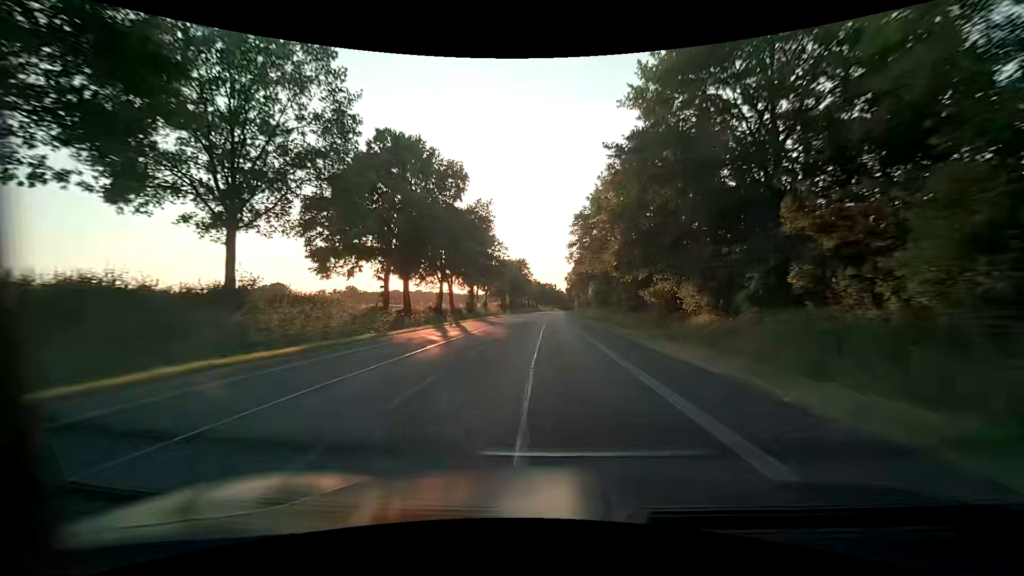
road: primary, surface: asphalt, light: Day
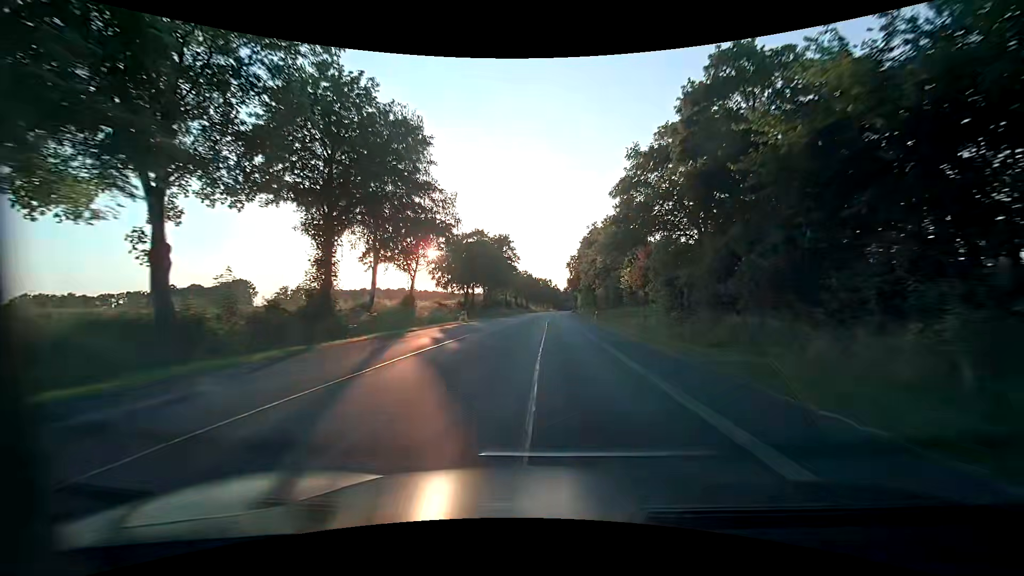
(+0.1, +46.7) m; 0°
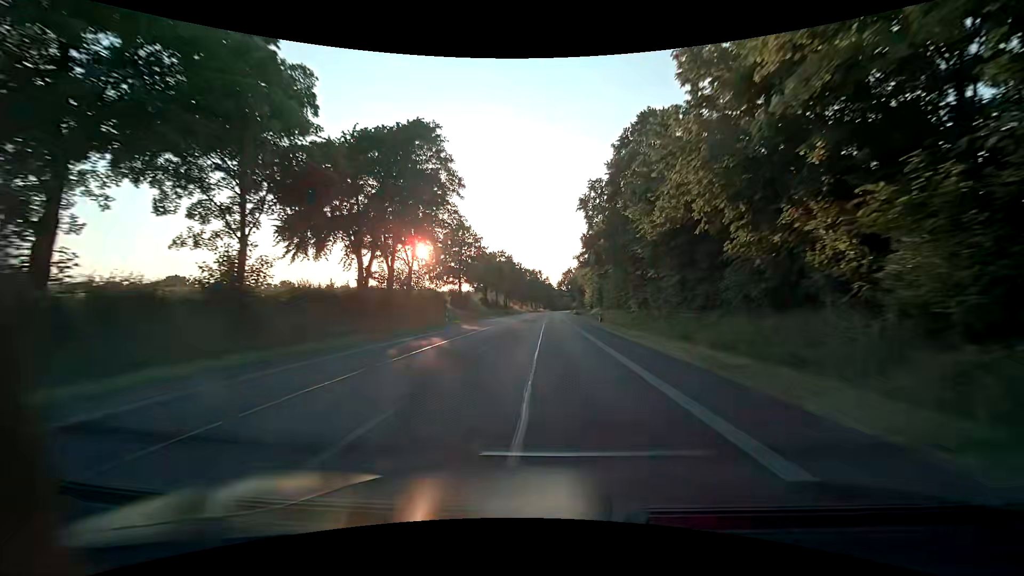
(+0.6, +58.4) m; +1°
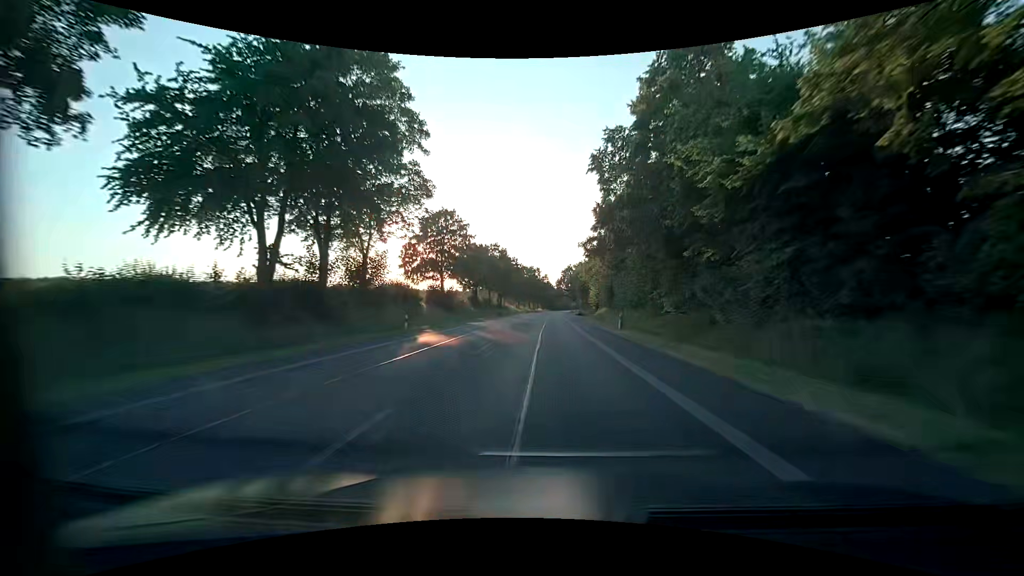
(+0.1, +11.7) m; 0°
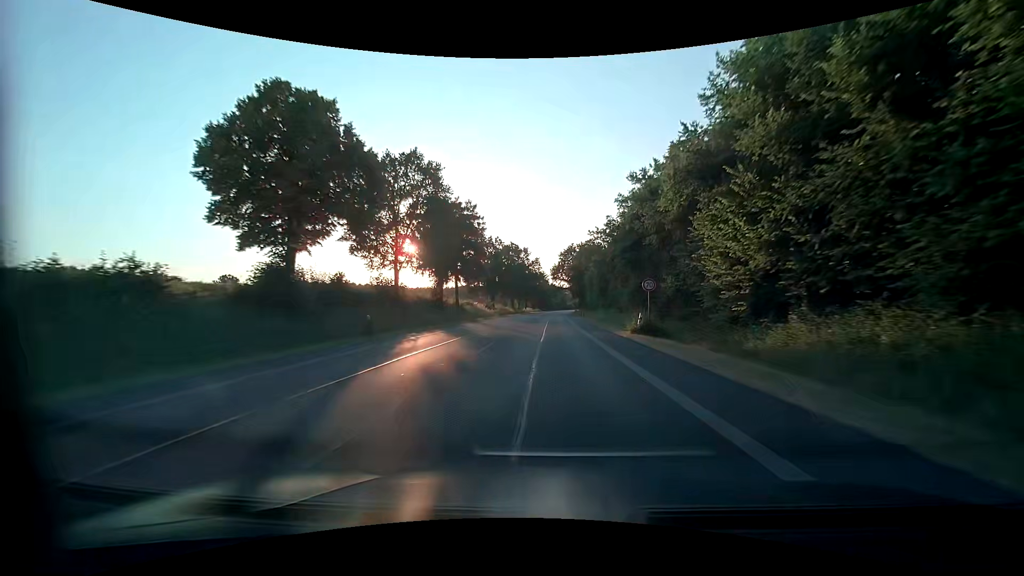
(+0.7, +58.4) m; +1°
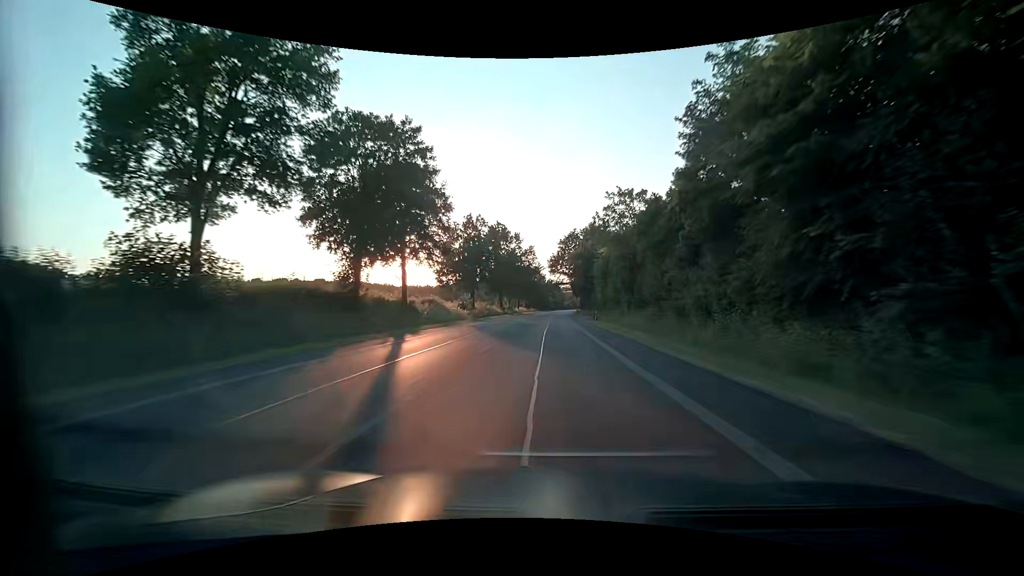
(0.0, +23.4) m; 0°
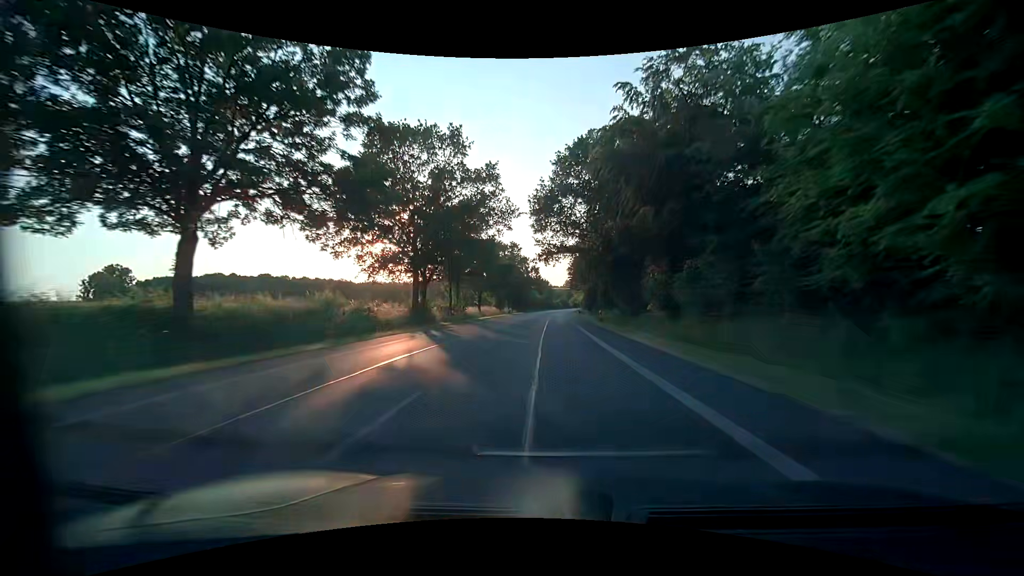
(+0.7, +58.4) m; +2°
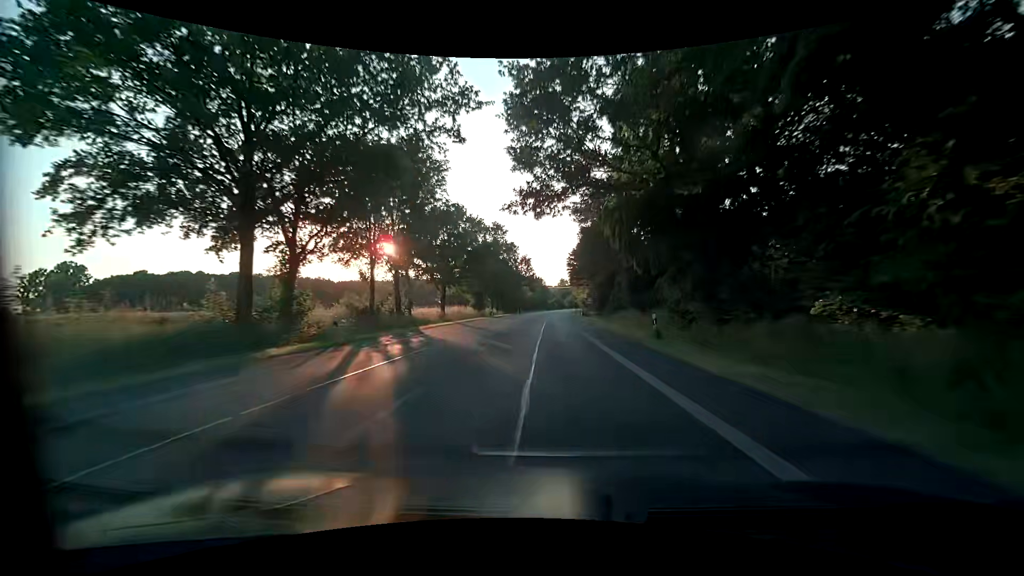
(+0.1, +23.3) m; +1°
(0, +10) (0, +20) (0, +30) (0, +40) (0, +50) (0, +60) (+1, +70) (+1, +80) (+1, +90) (+1, +100) m
